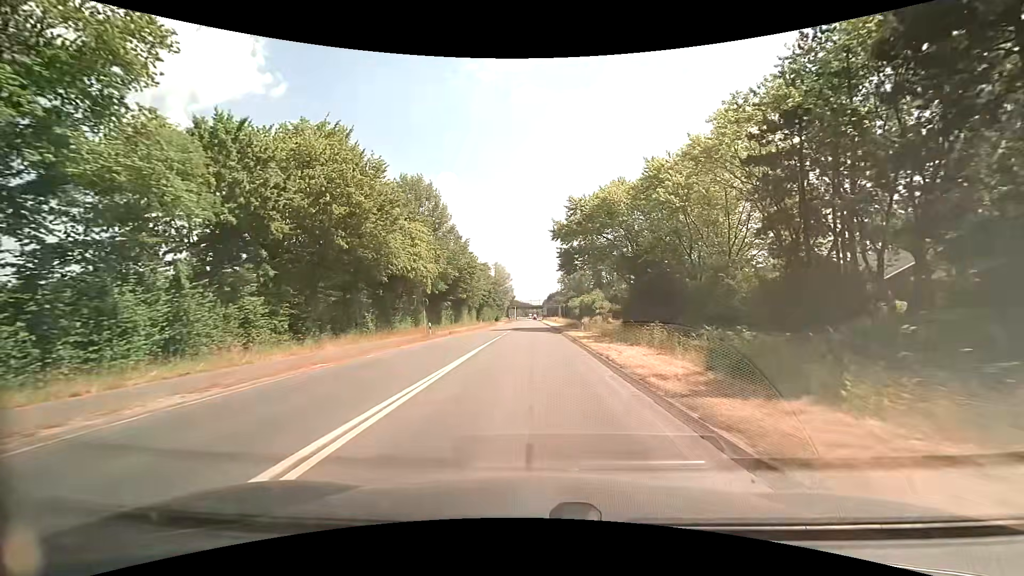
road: secondary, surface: asphalt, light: Day
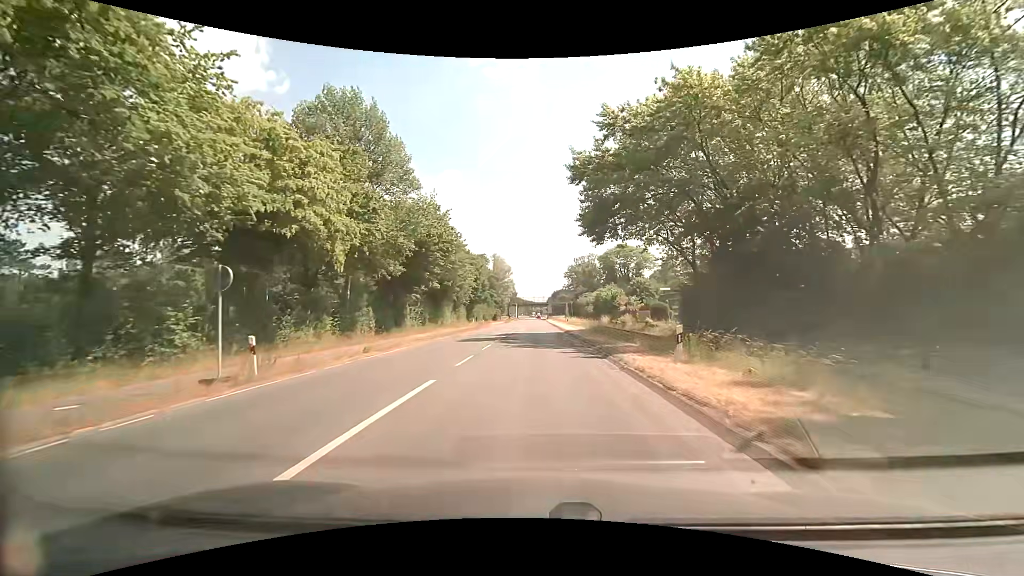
(-0.1, +22.9) m; 0°
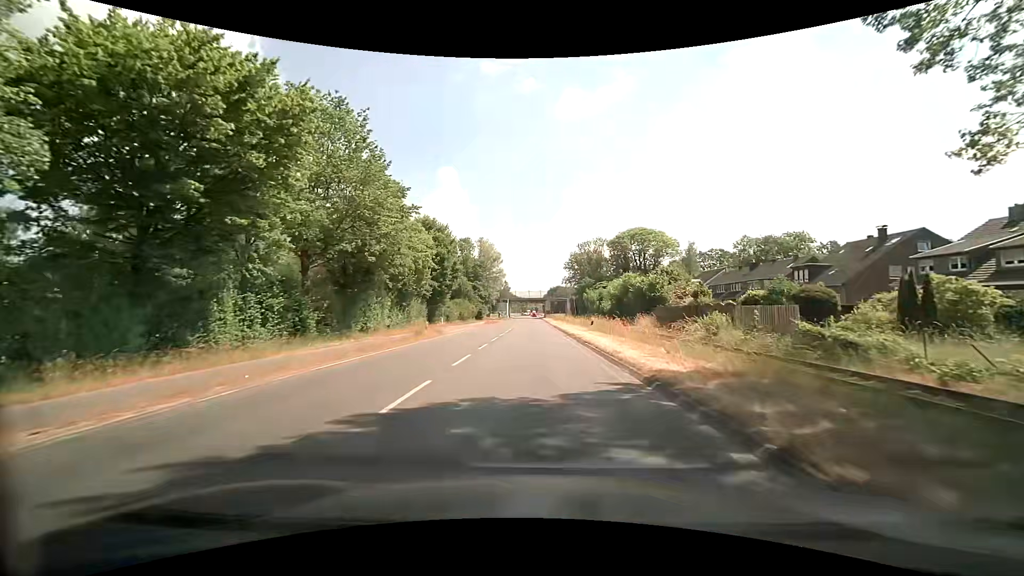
(-0.1, +30.6) m; 0°
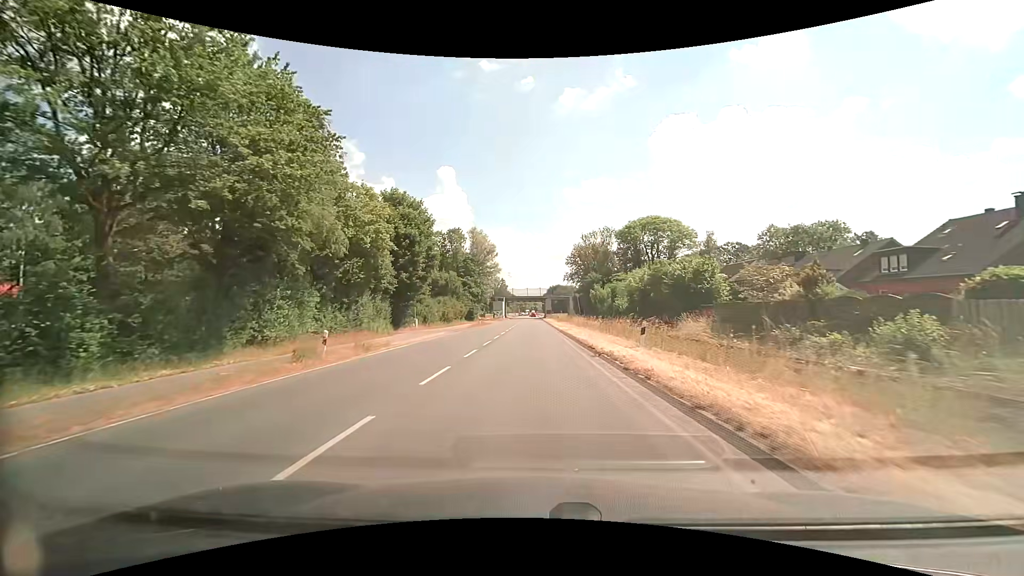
(+0.1, +15.3) m; 0°
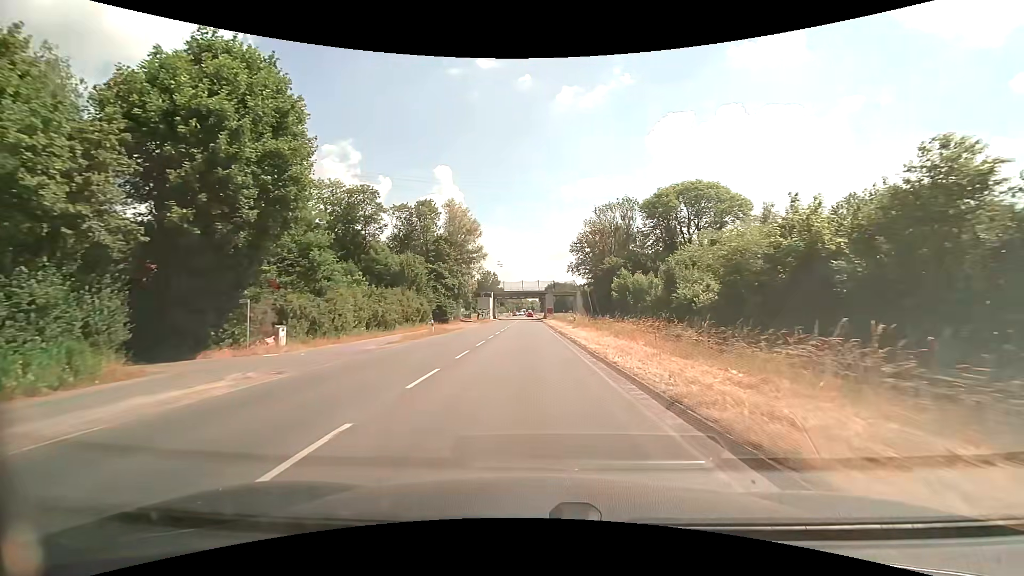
(+0.1, +30.7) m; +1°
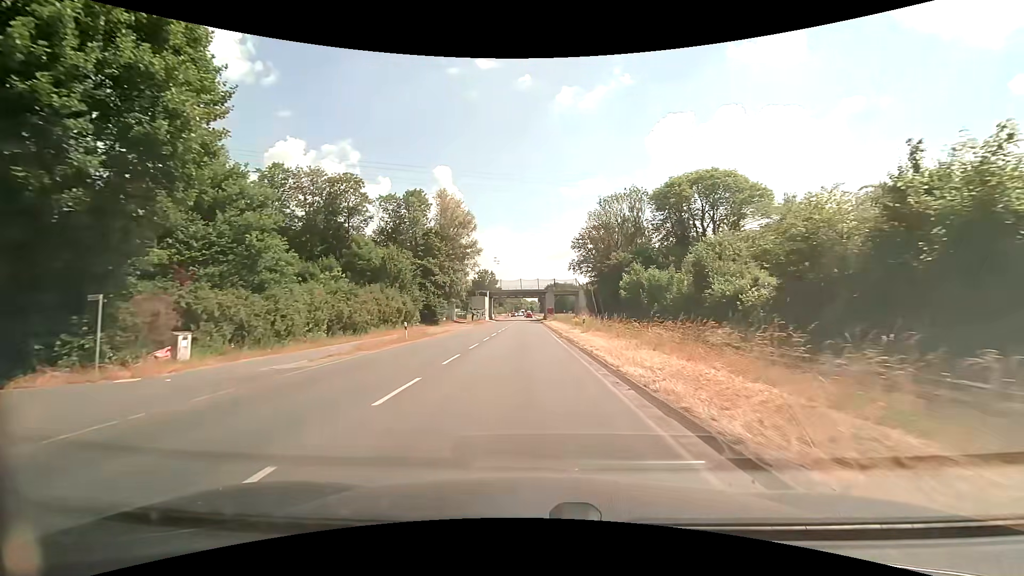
(0.0, +7.7) m; 0°
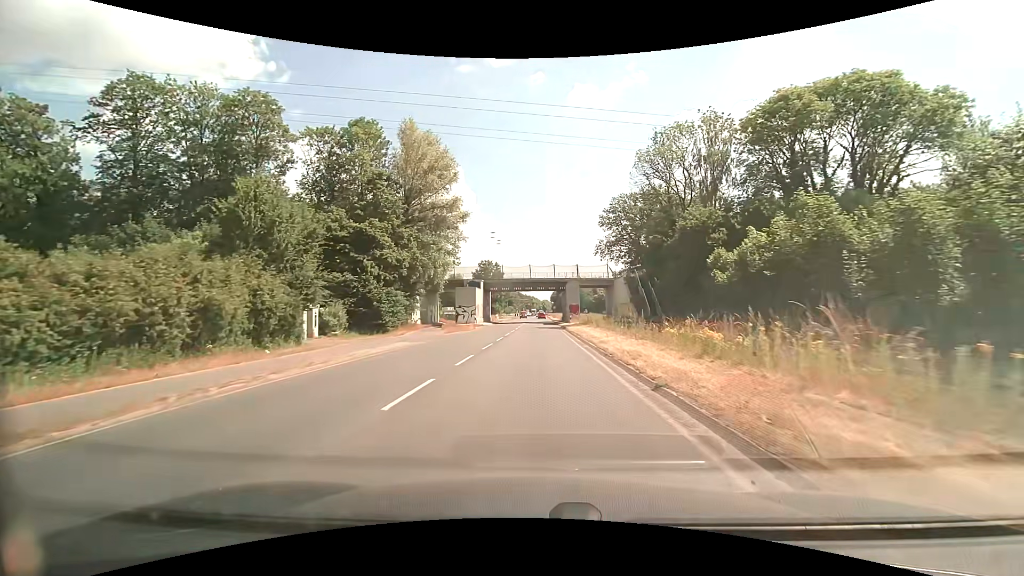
(-0.4, +30.6) m; -1°
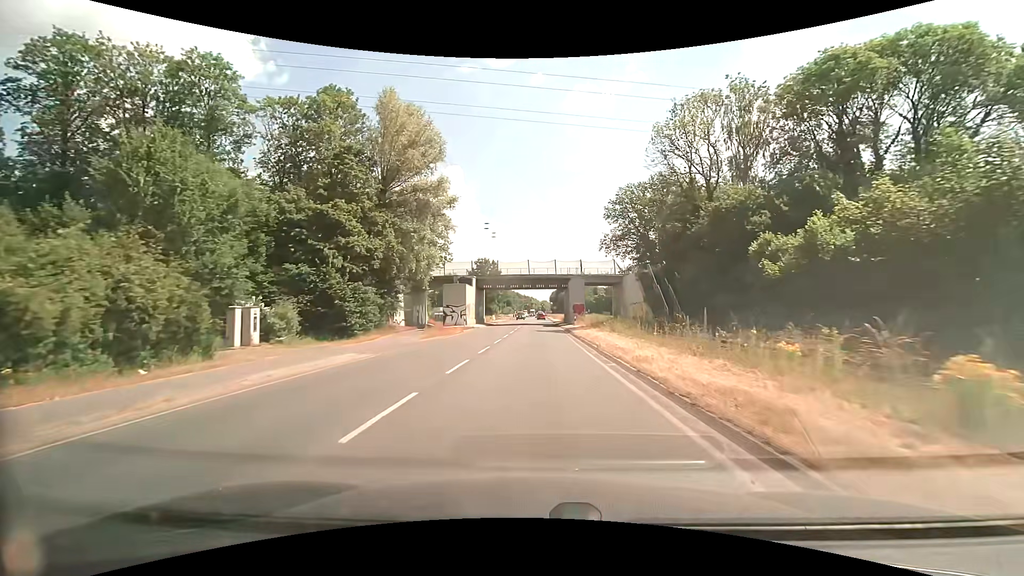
(0.0, +7.6) m; 0°
(0, +10) (0, +20) (0, +30) (0, +40) (+1, +50) (+1, +60) (+1, +70) (+1, +80) (+1, +90) (+2, +100) m
